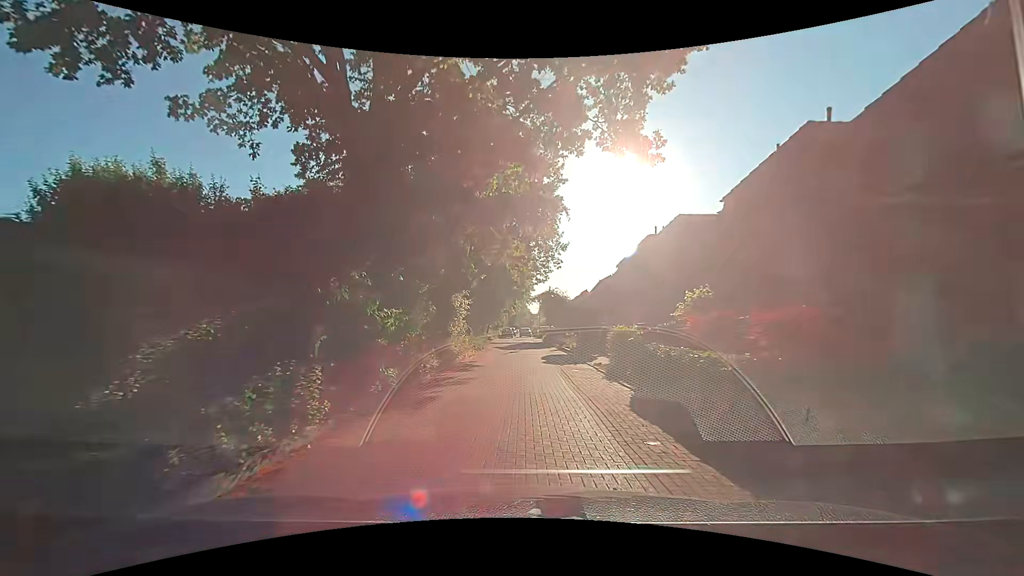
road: residential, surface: paving_stones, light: Day
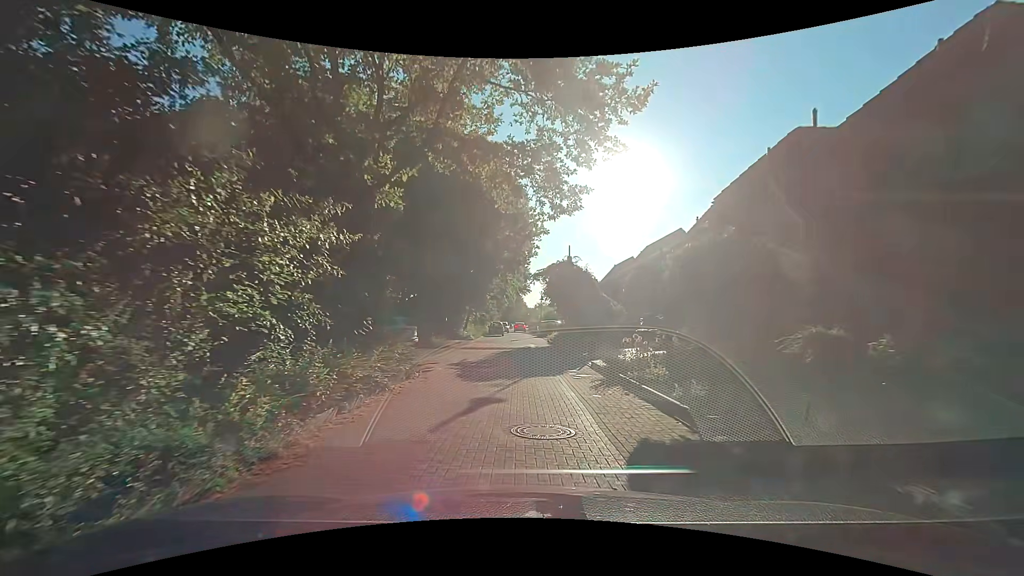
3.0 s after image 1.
(+0.1, +19.5) m; +1°
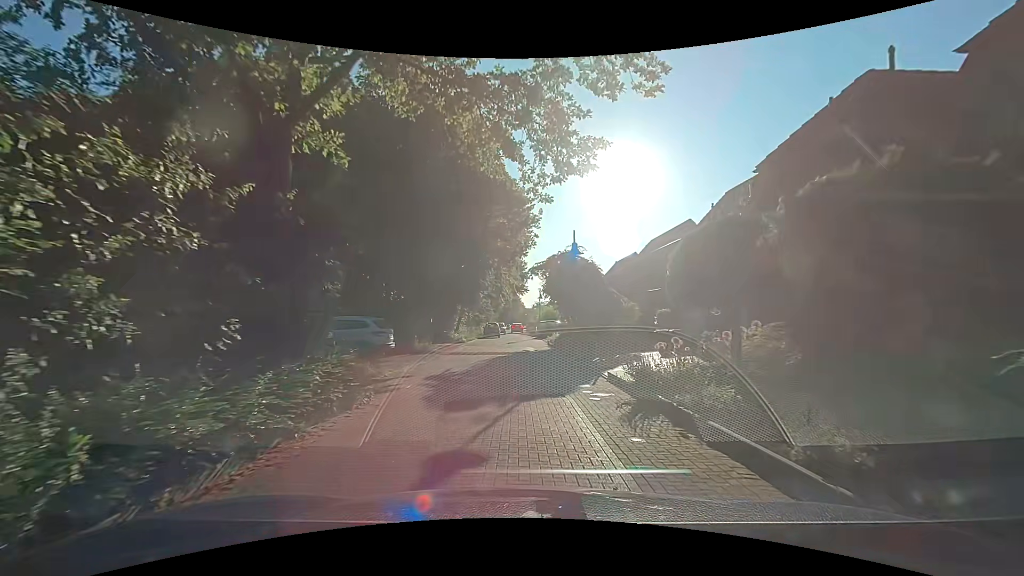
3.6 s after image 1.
(+0.1, +3.7) m; -1°
